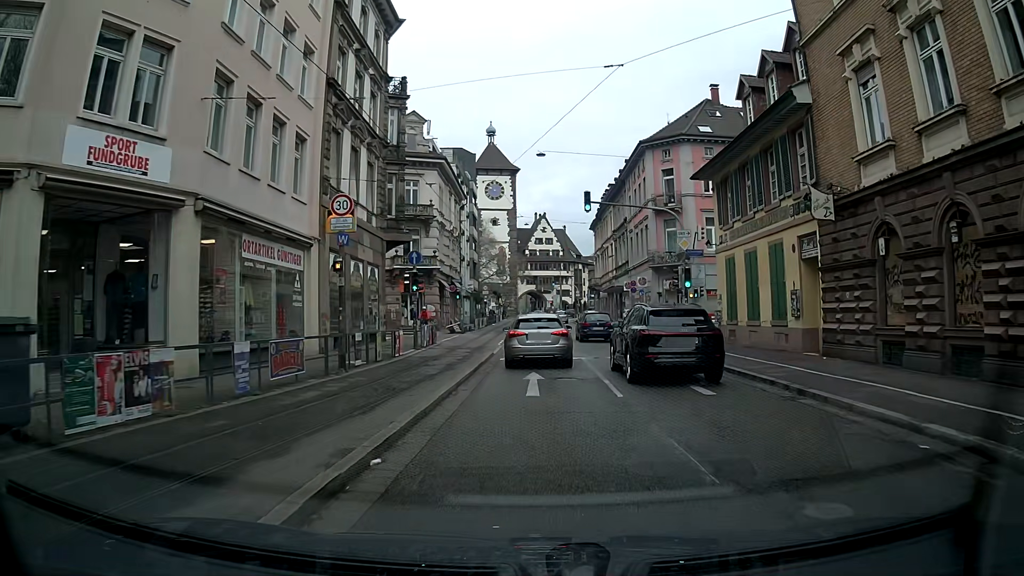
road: primary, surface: asphalt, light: Day
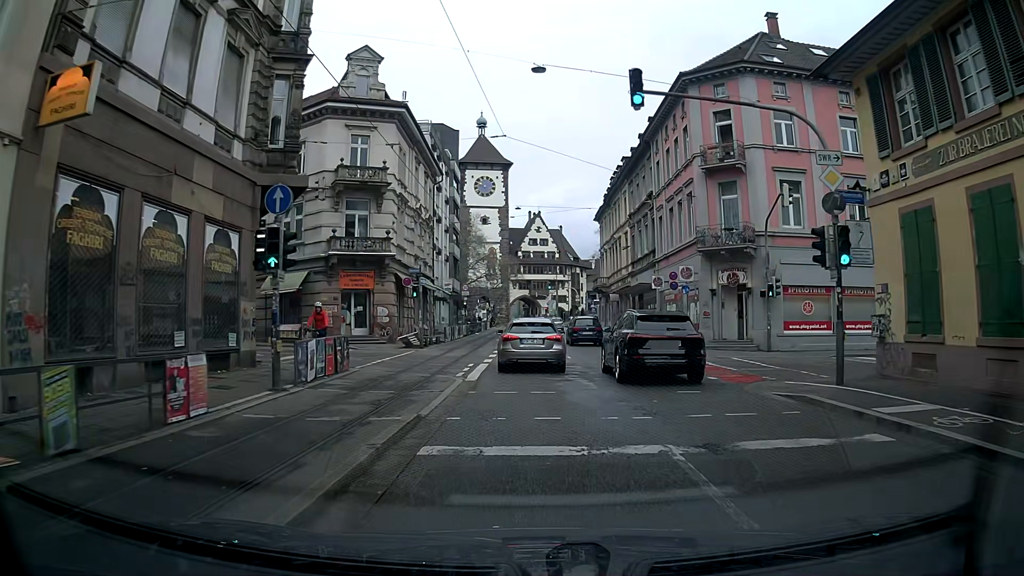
(+0.1, +14.8) m; +1°
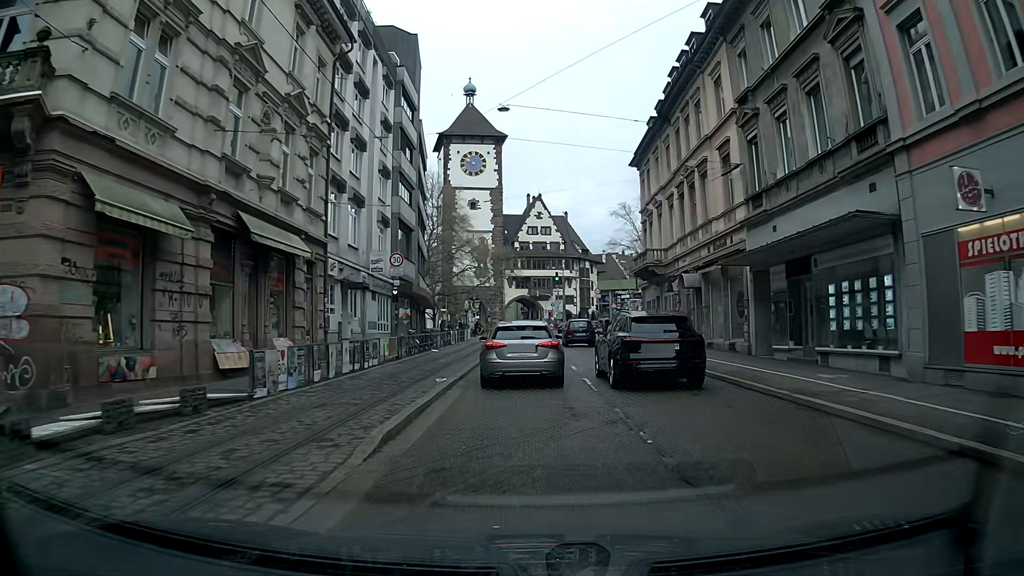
(-0.1, +28.3) m; 0°
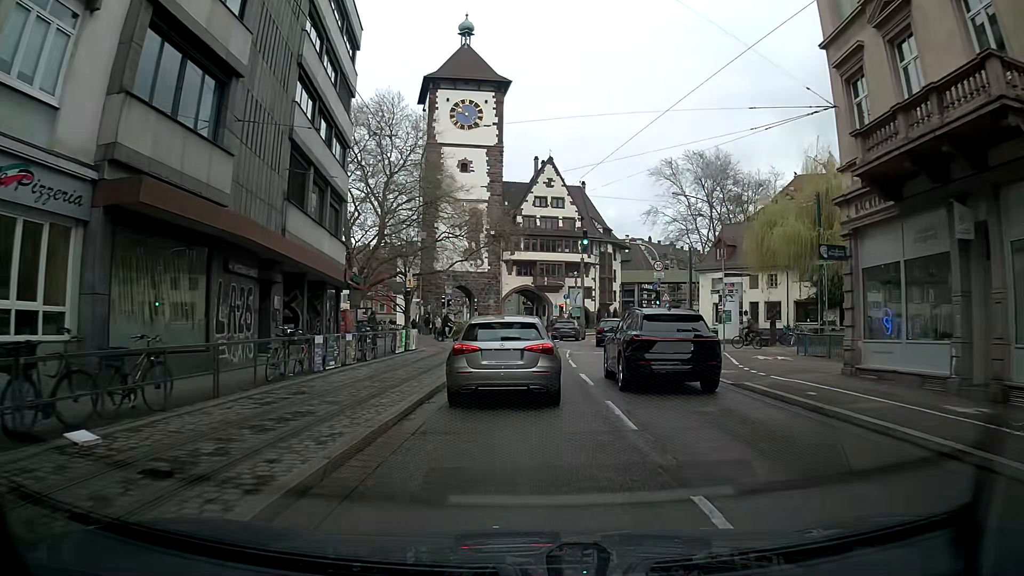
(+0.2, +29.3) m; +1°
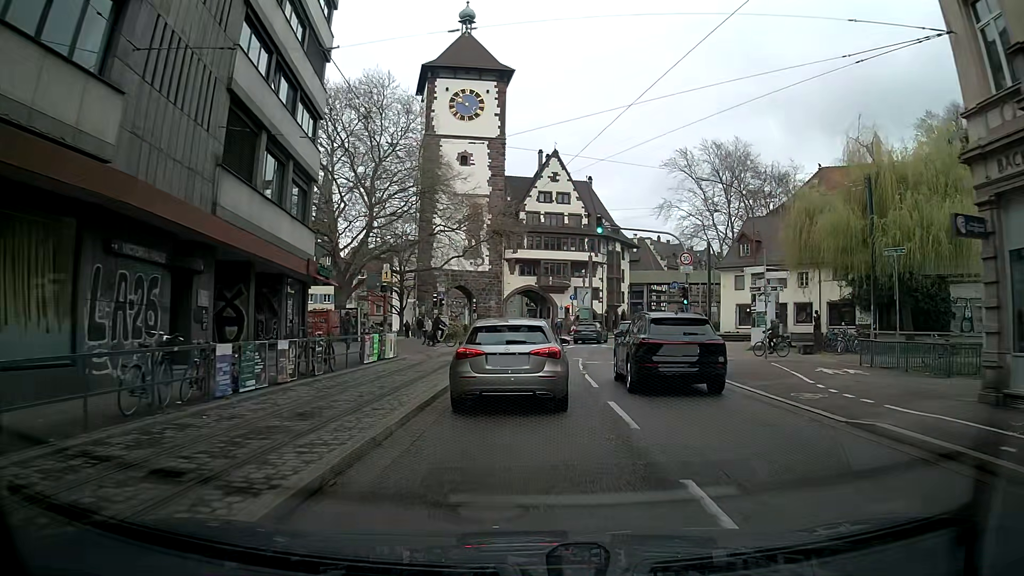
(0.0, +5.6) m; -1°
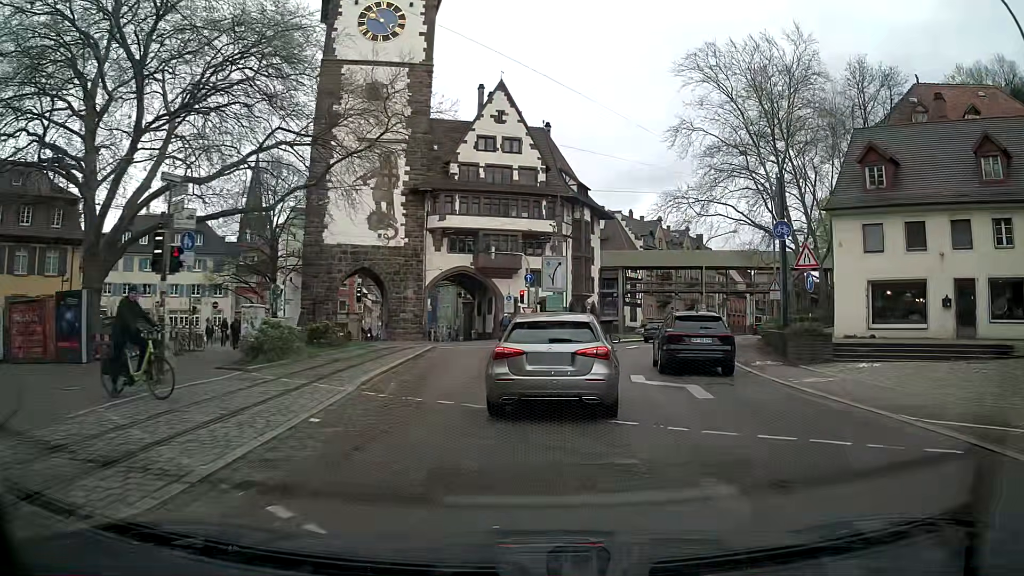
(+0.3, +27.2) m; +3°
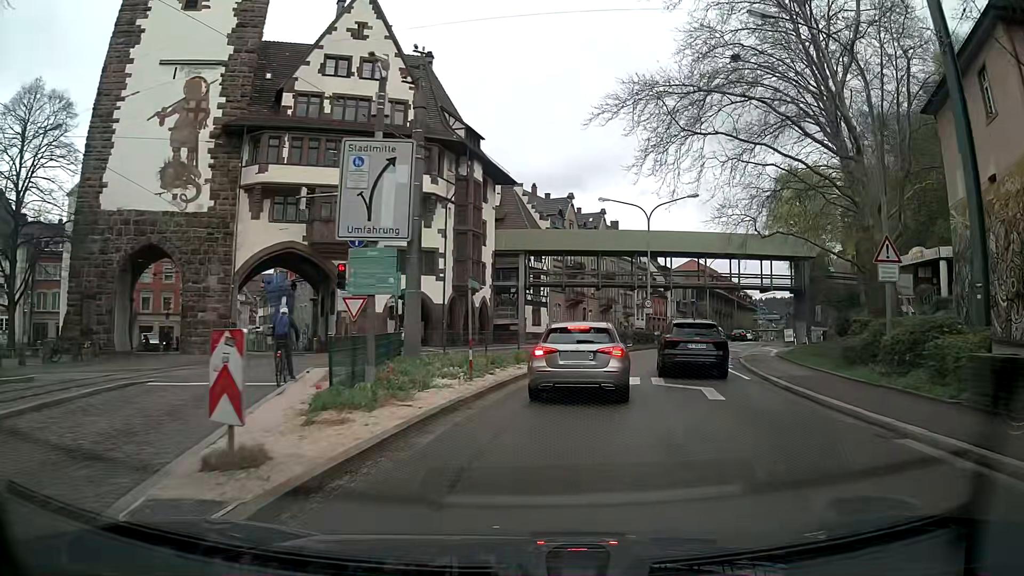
(+1.9, +21.5) m; +10°
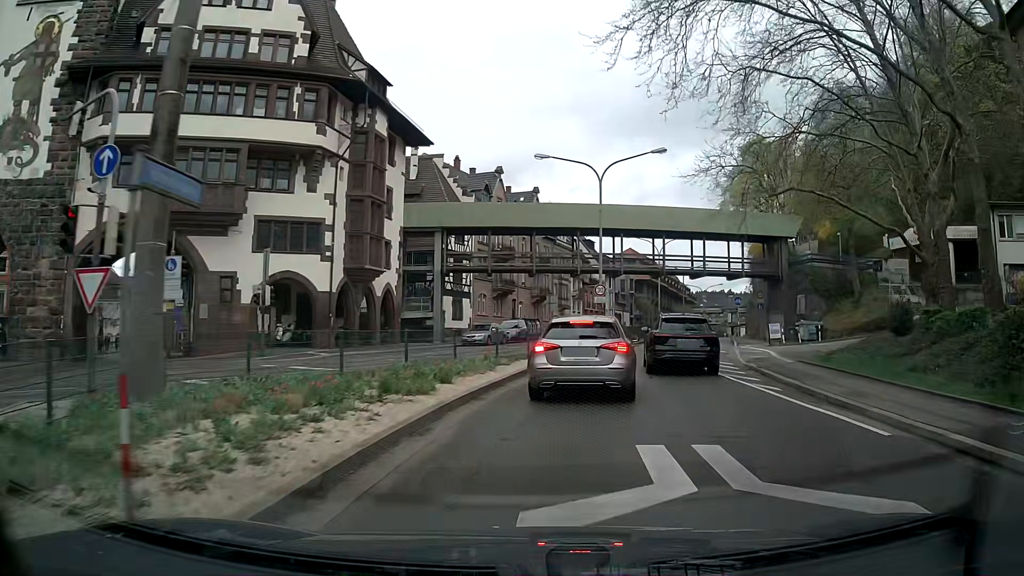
(+0.5, +10.8) m; +6°
(+1, +10) (+2, +20) (+4, +30) (+7, +39) (+10, +49) (+13, +58) (+16, +68) (+19, +77) (+22, +87) (+25, +96) m
